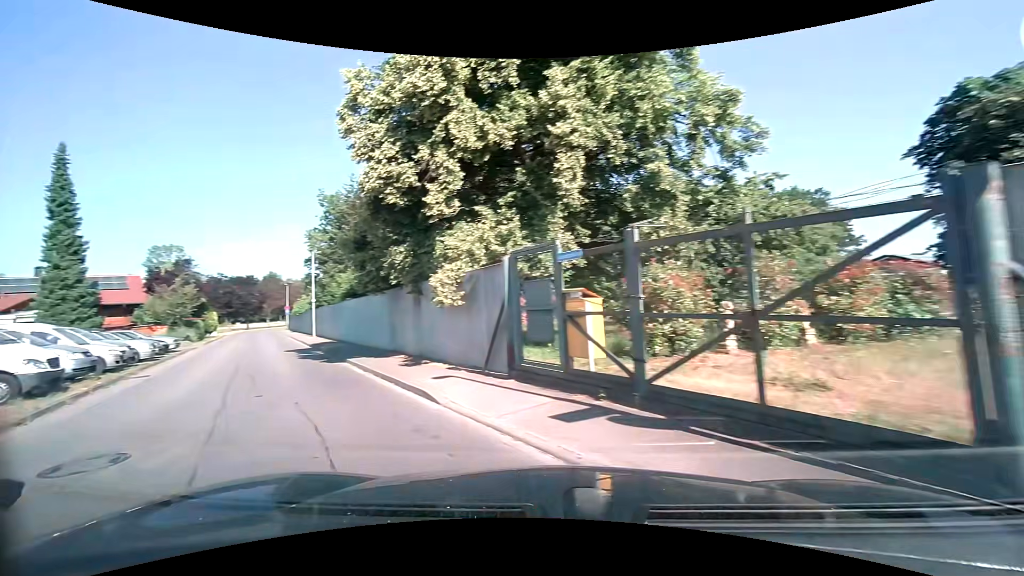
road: residential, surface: asphalt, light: Day
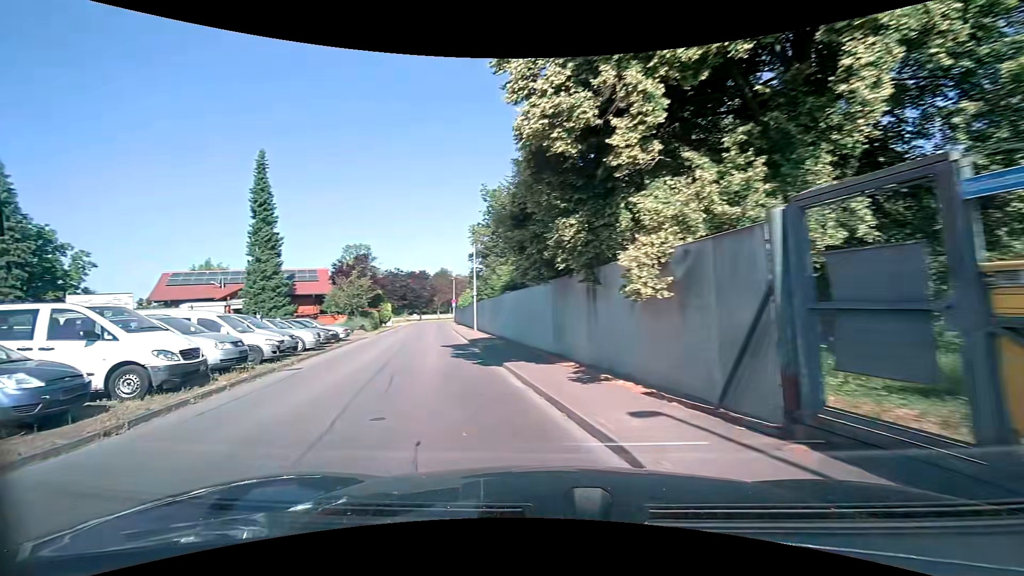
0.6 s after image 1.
(-0.6, +3.7) m; -17°
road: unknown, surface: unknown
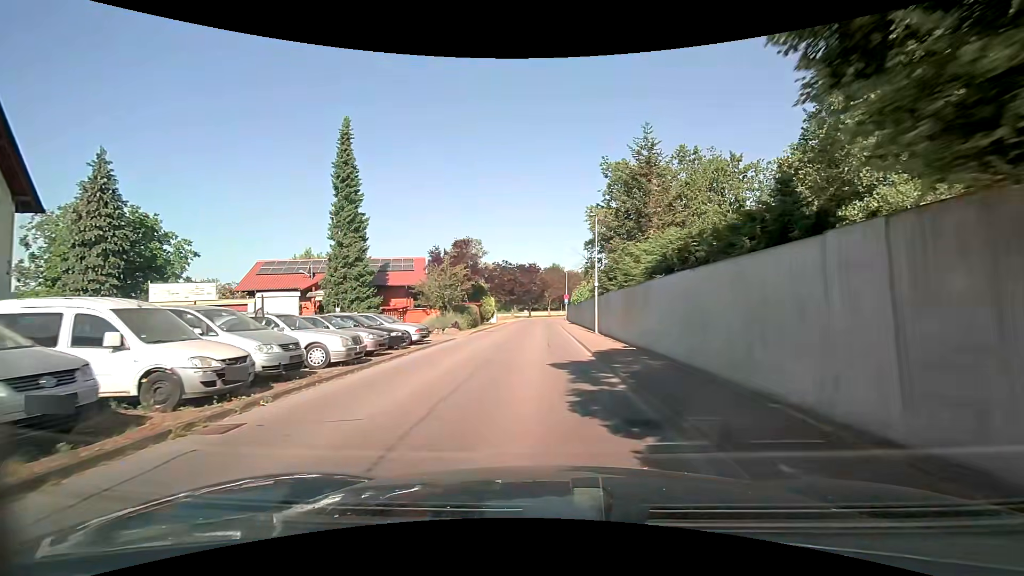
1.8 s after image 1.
(-1.3, +9.0) m; -11°
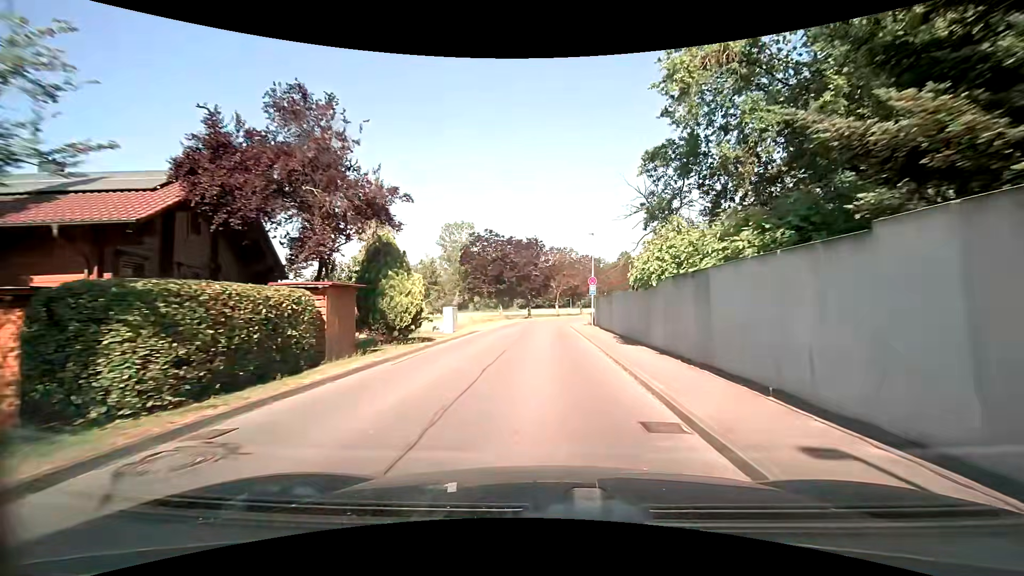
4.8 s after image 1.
(0.0, +31.1) m; -1°
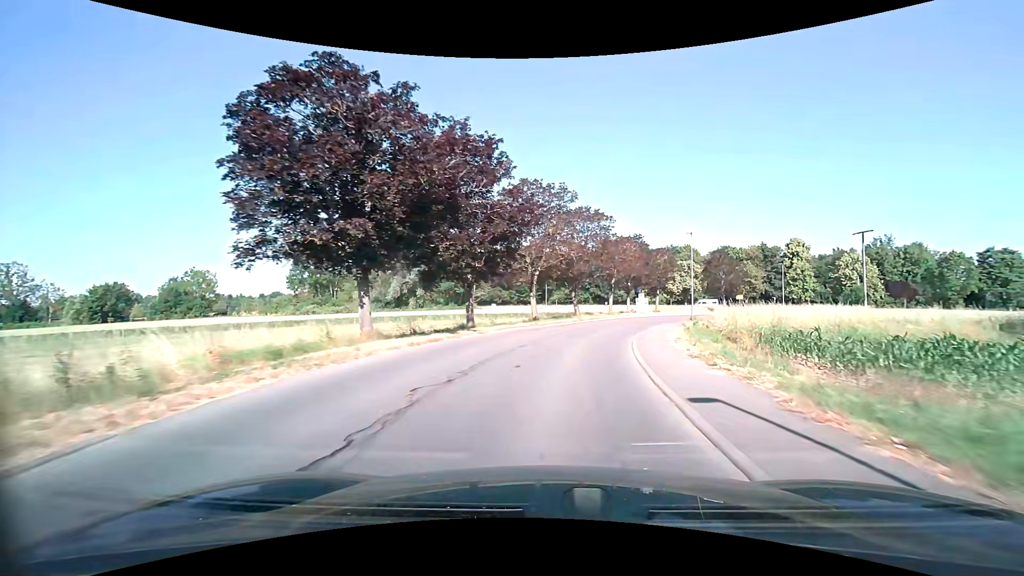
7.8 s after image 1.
(+0.6, +37.0) m; +4°
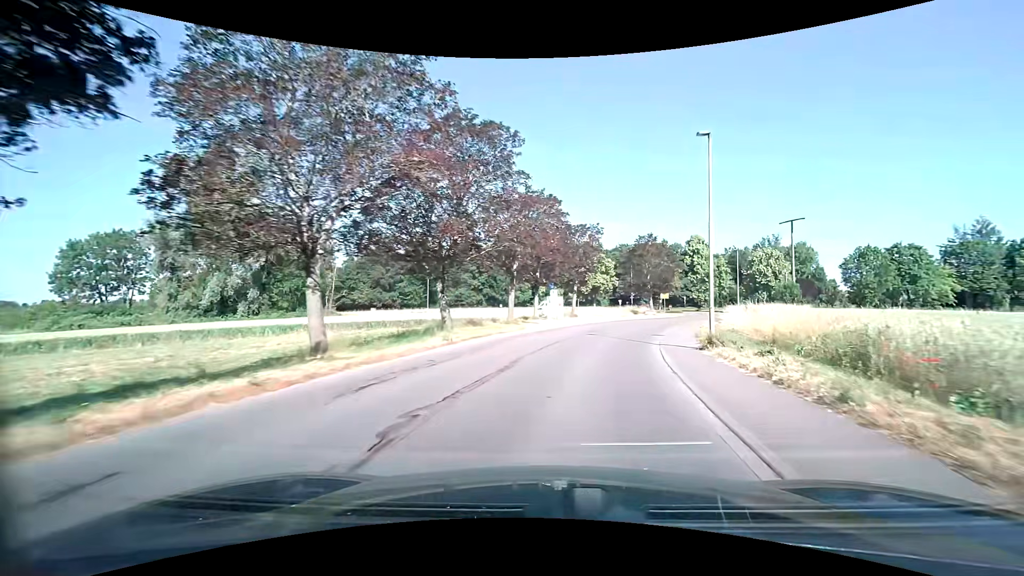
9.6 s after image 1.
(+2.2, +22.1) m; +13°
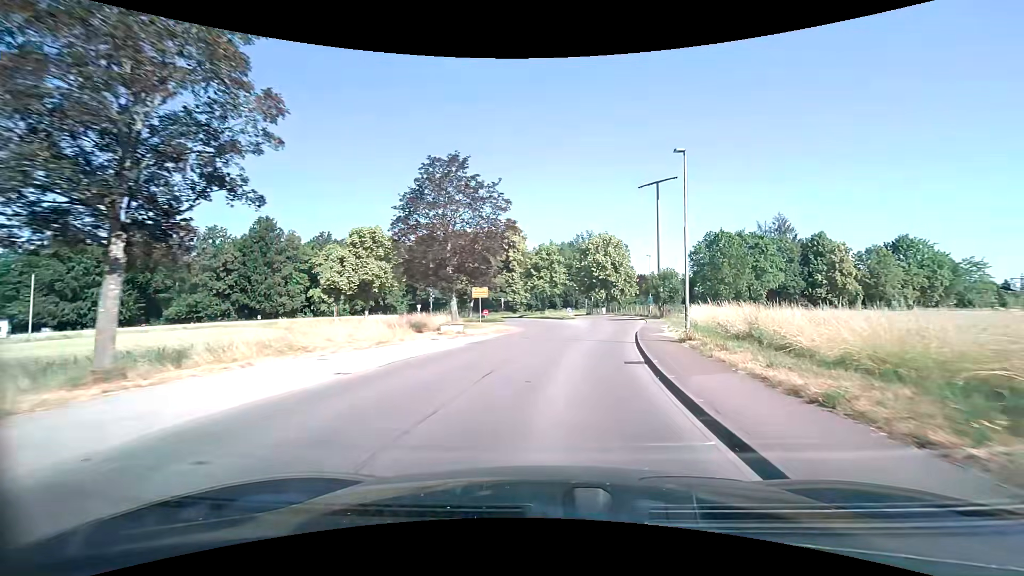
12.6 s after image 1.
(+6.6, +33.8) m; +21°
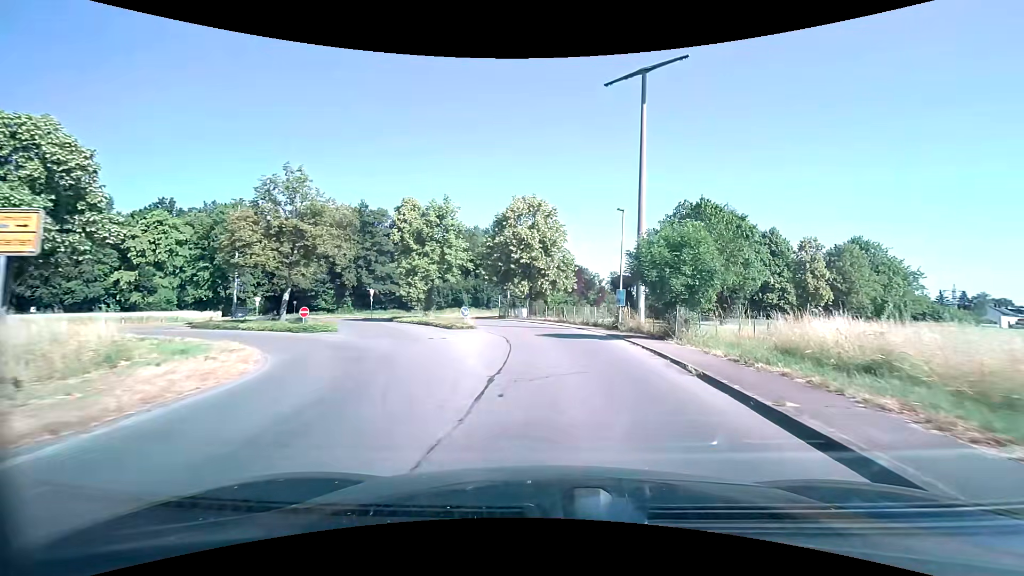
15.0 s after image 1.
(+2.1, +26.6) m; +10°
(0, +10) (0, +20) (-1, +30) (-4, +39) (-9, +48) (-17, +54) (-27, +52) (-34, +46) (-40, +38) (-46, +30) m
